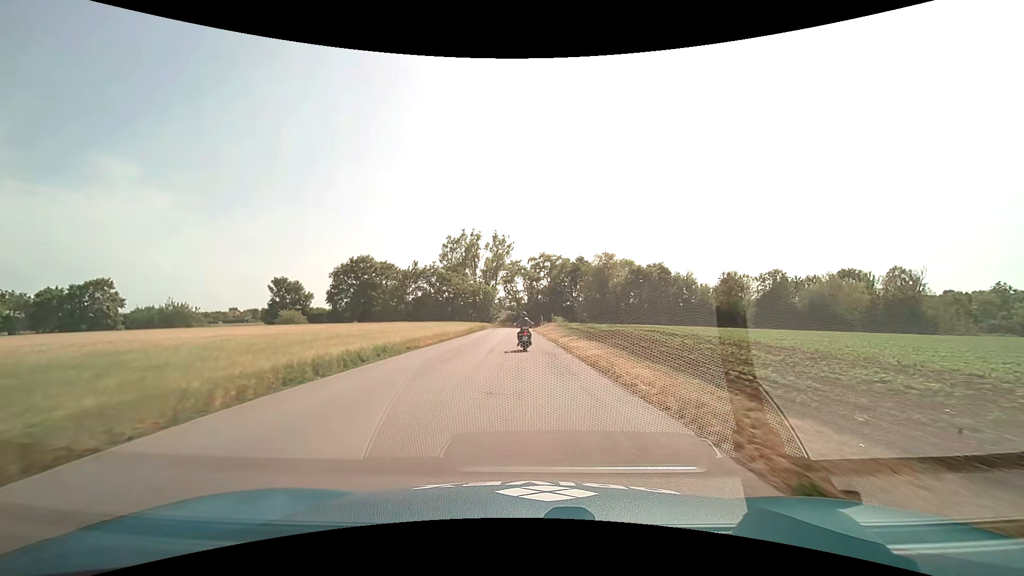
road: service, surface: asphalt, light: Day
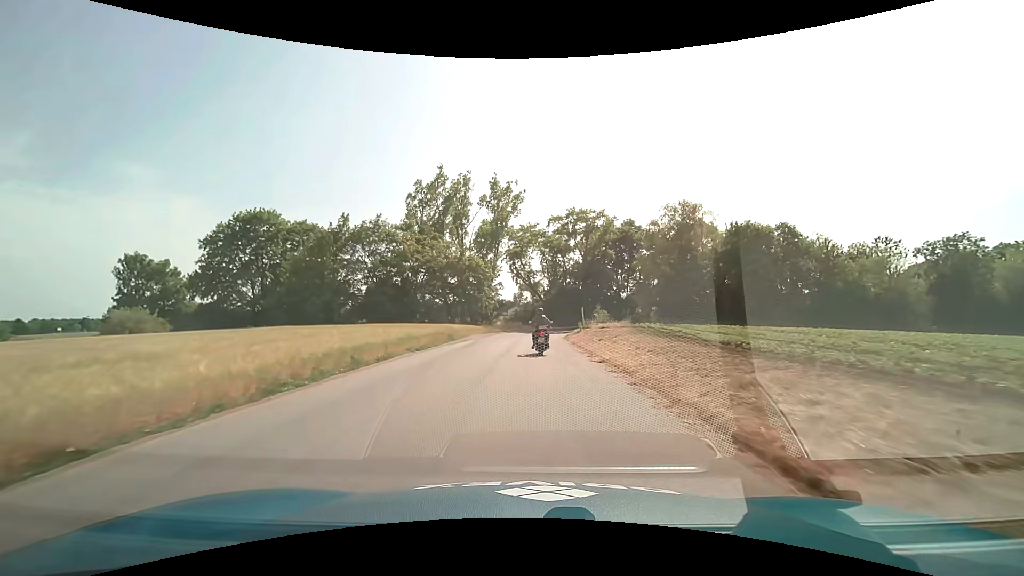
(-0.6, +39.2) m; -2°
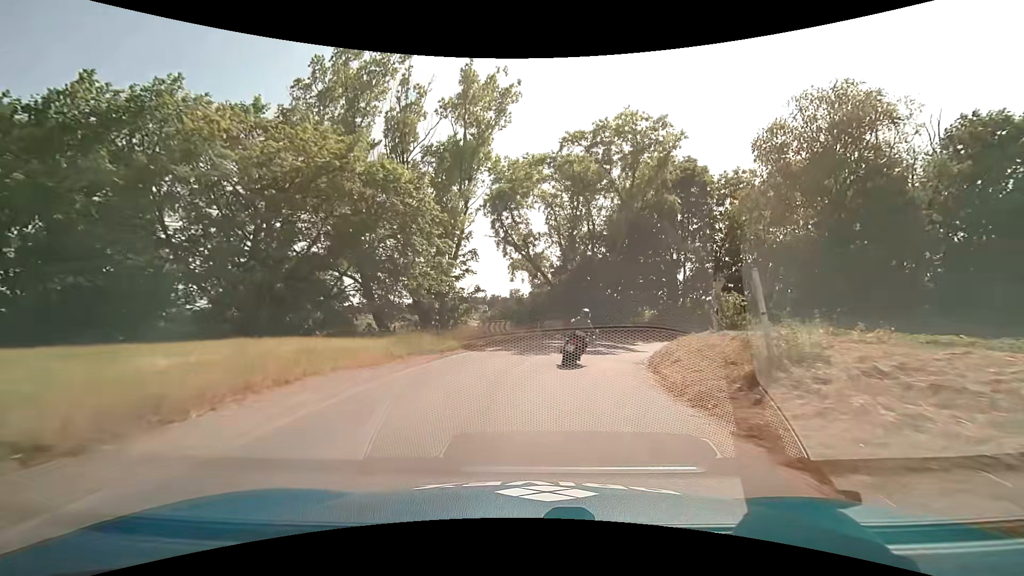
(-0.1, +27.6) m; 0°
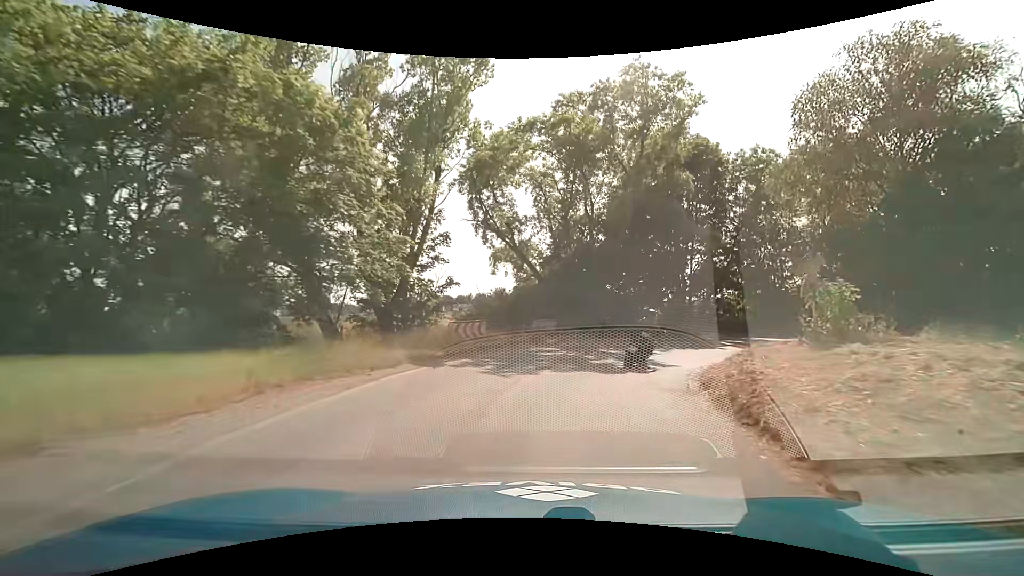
(0.0, +6.1) m; +2°
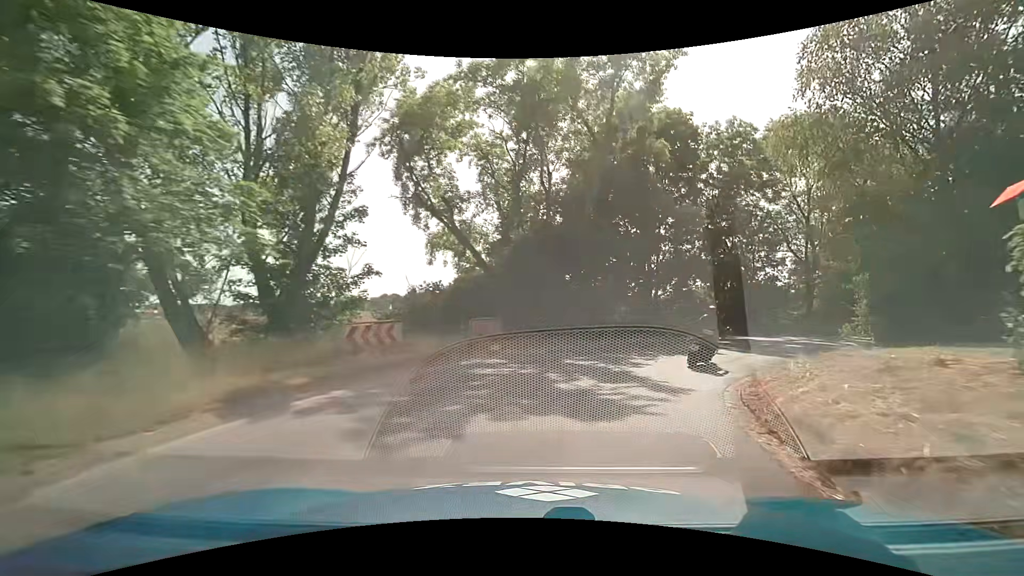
(+0.2, +5.8) m; +6°
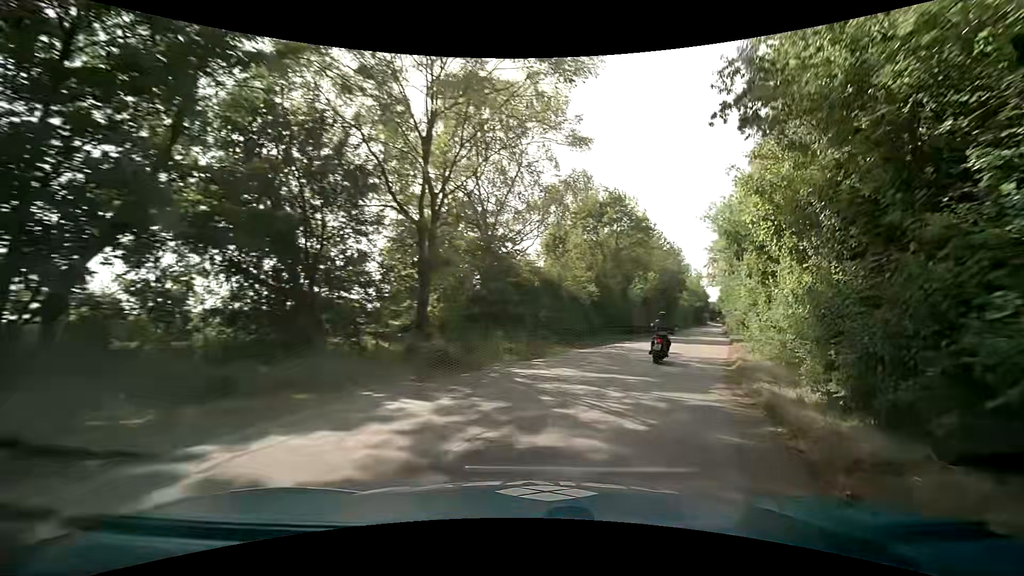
(+8.0, +21.0) m; +44°
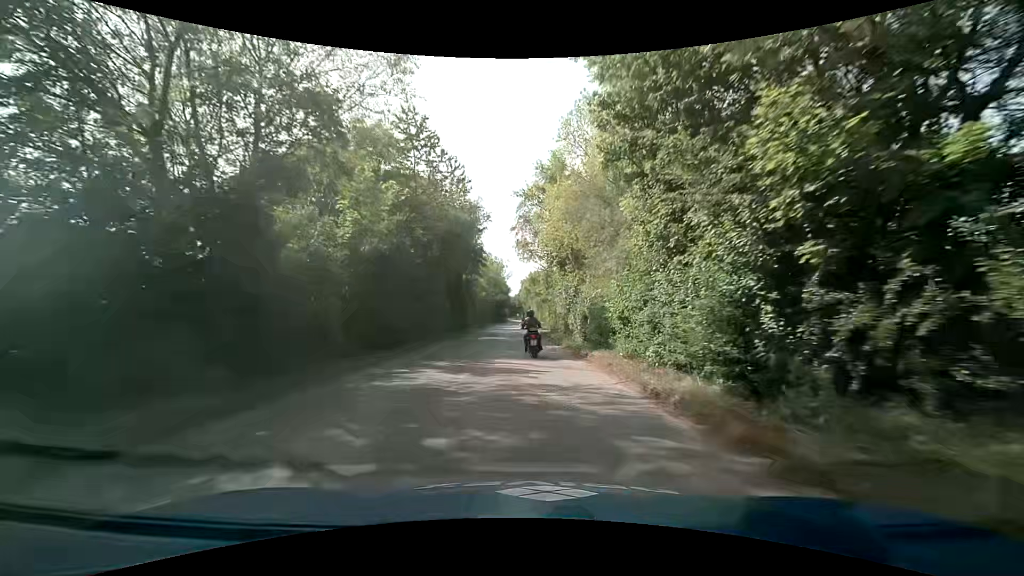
(+9.9, +31.8) m; +23°
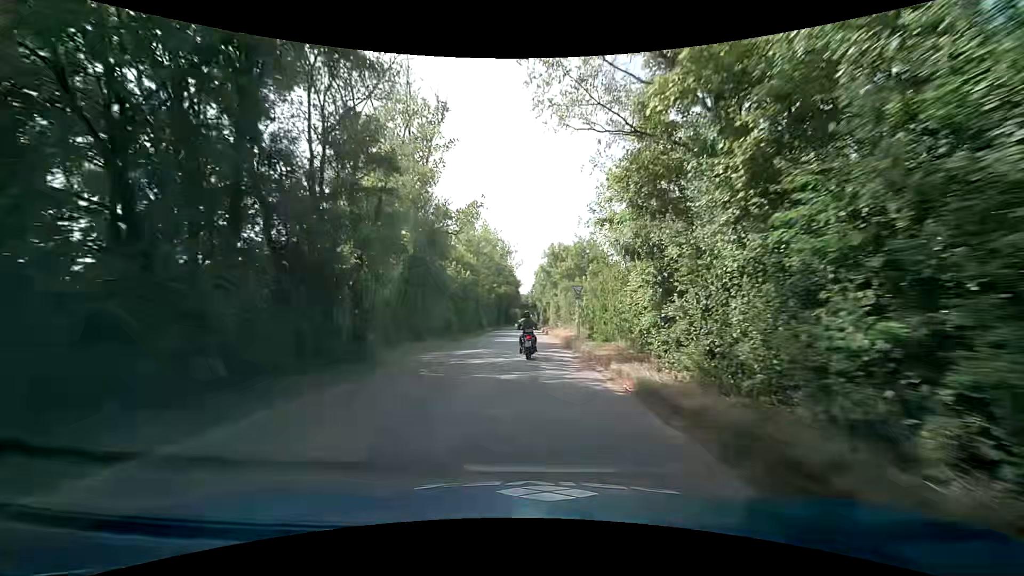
(-0.6, +36.1) m; -1°
(0, +10) (0, +20) (0, +30) (0, +40) (0, +50) (0, +60) (0, +70) (0, +80) (0, +90) (0, +100) m
